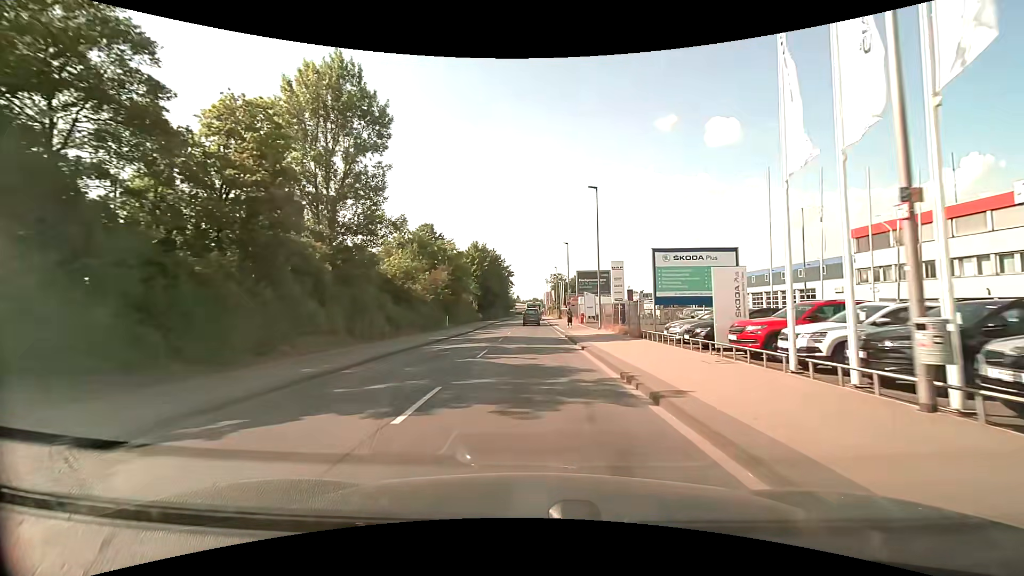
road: unclassified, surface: asphalt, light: Day
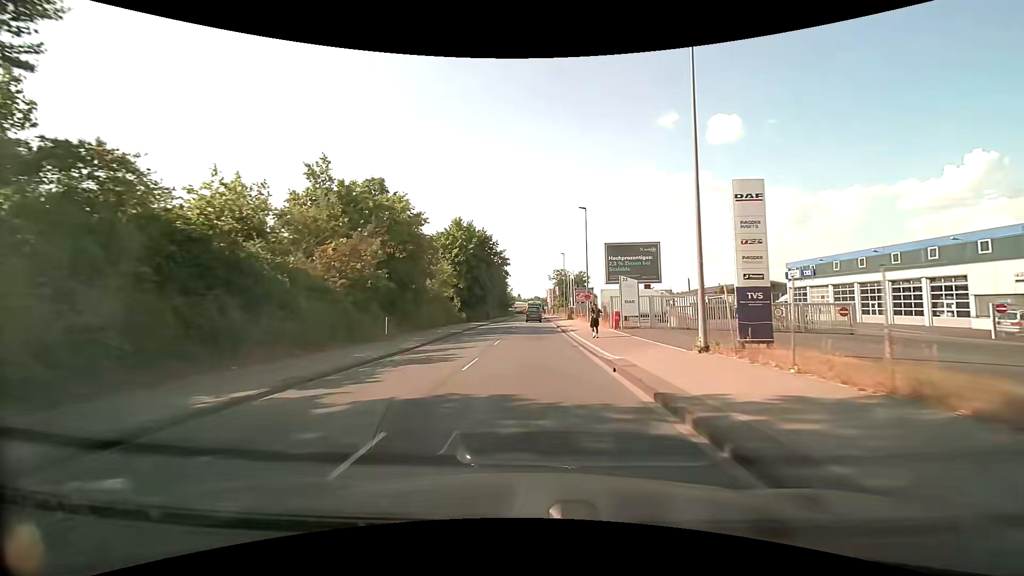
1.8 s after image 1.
(-0.1, +21.4) m; -1°
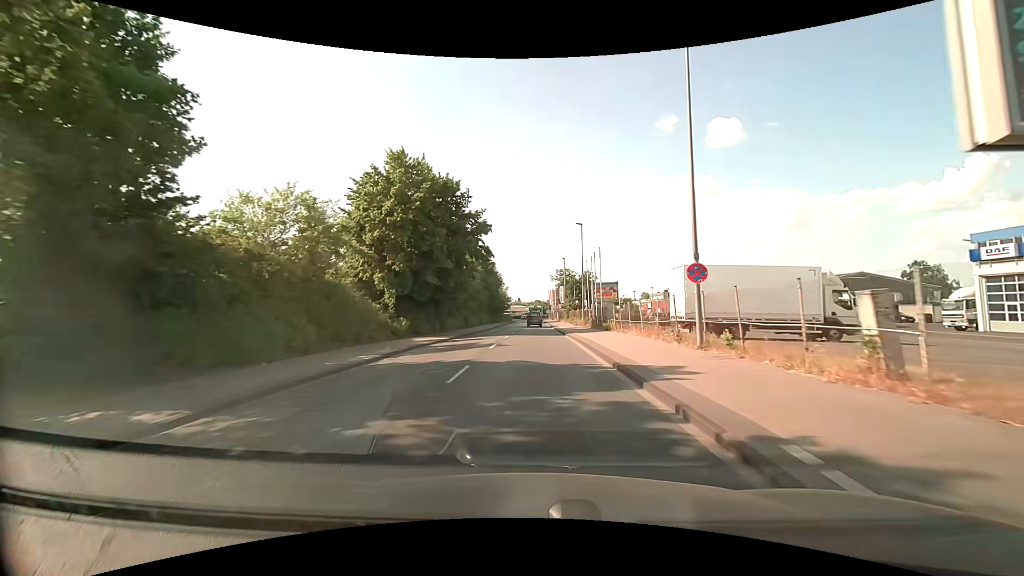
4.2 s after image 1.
(+0.2, +29.4) m; 0°
(0, +10) (0, +20) (0, +30) (0, +40) (0, +50) (0, +60) (0, +70) (0, +80) (0, +90) (+1, +100) m
